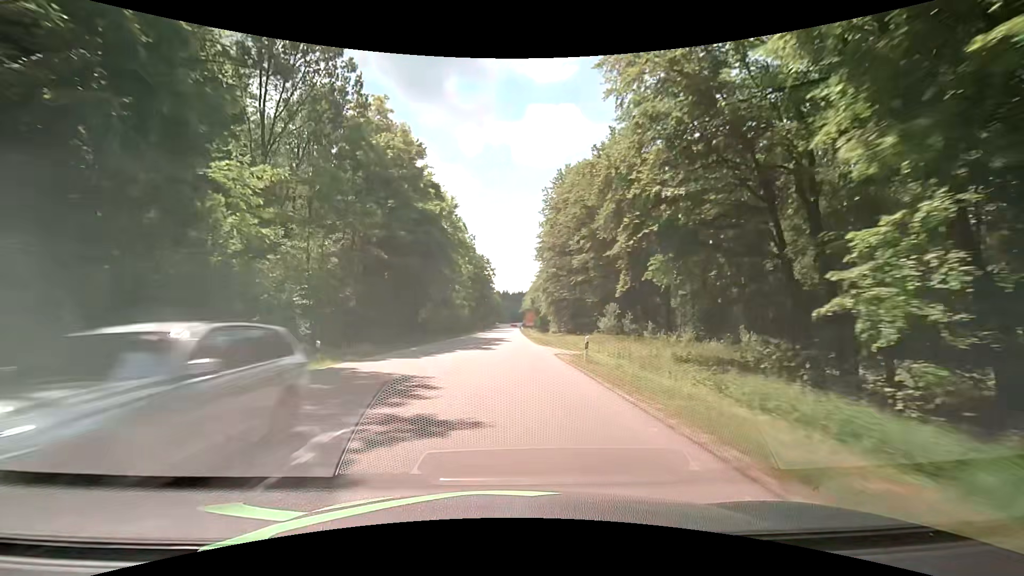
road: secondary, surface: asphalt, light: Day
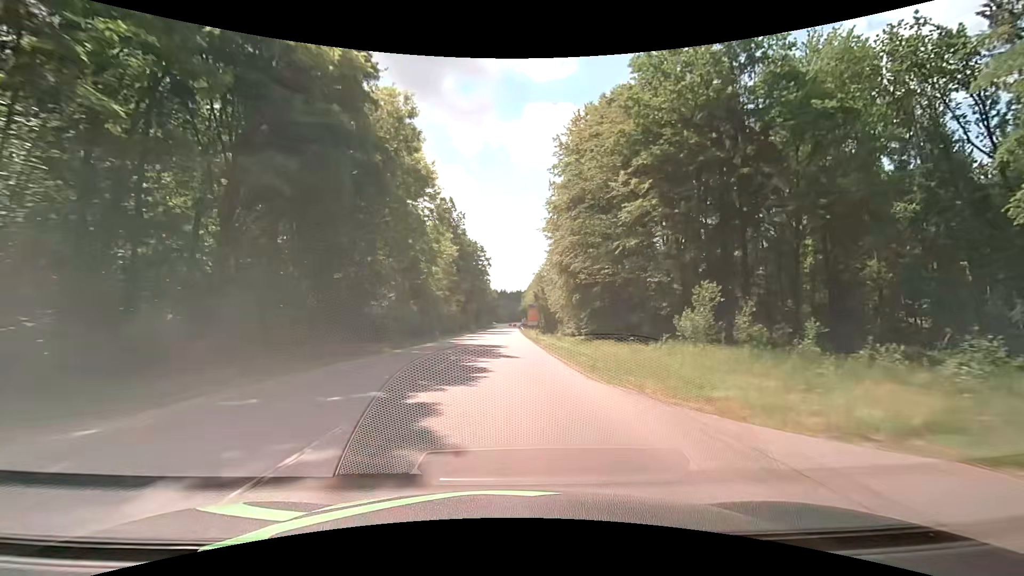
(0.0, +24.1) m; 0°
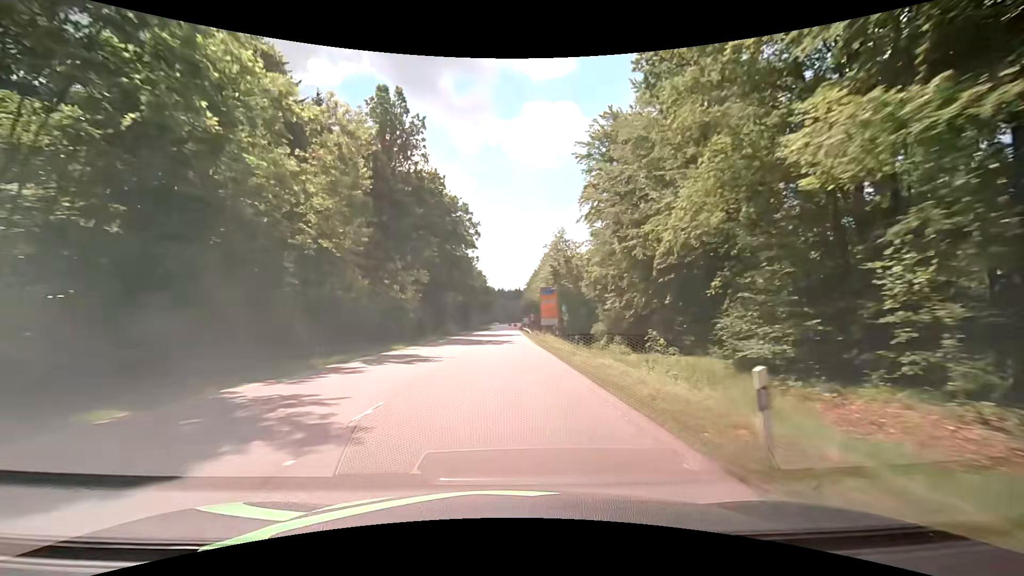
(+0.4, +45.7) m; 0°
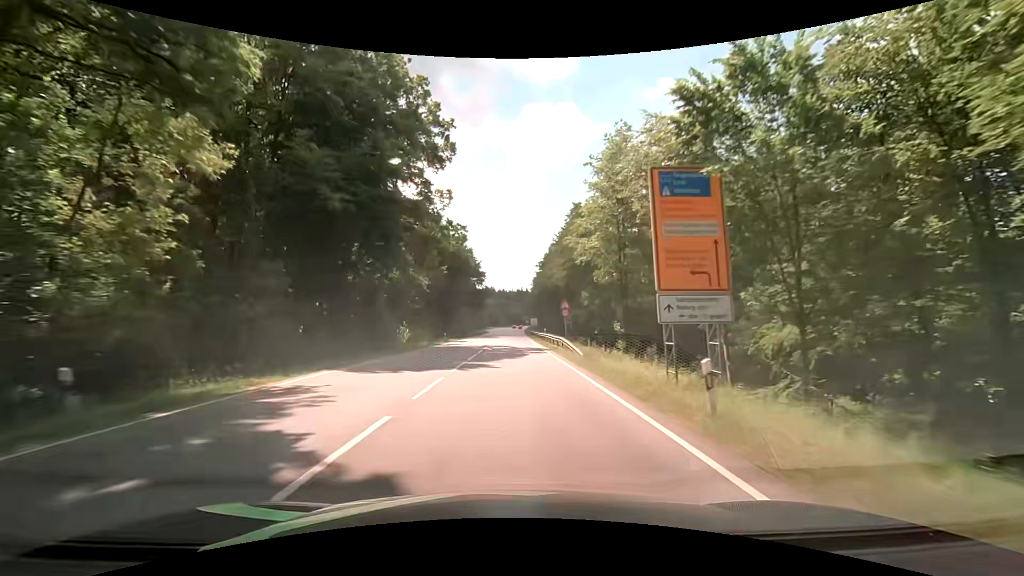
(+0.2, +44.2) m; 0°
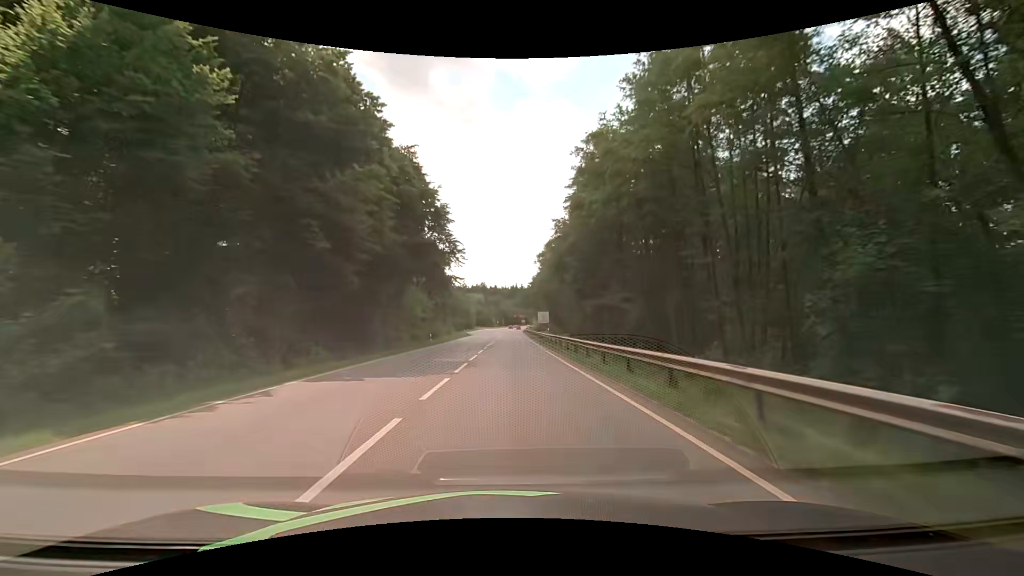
(+0.2, +54.2) m; +1°
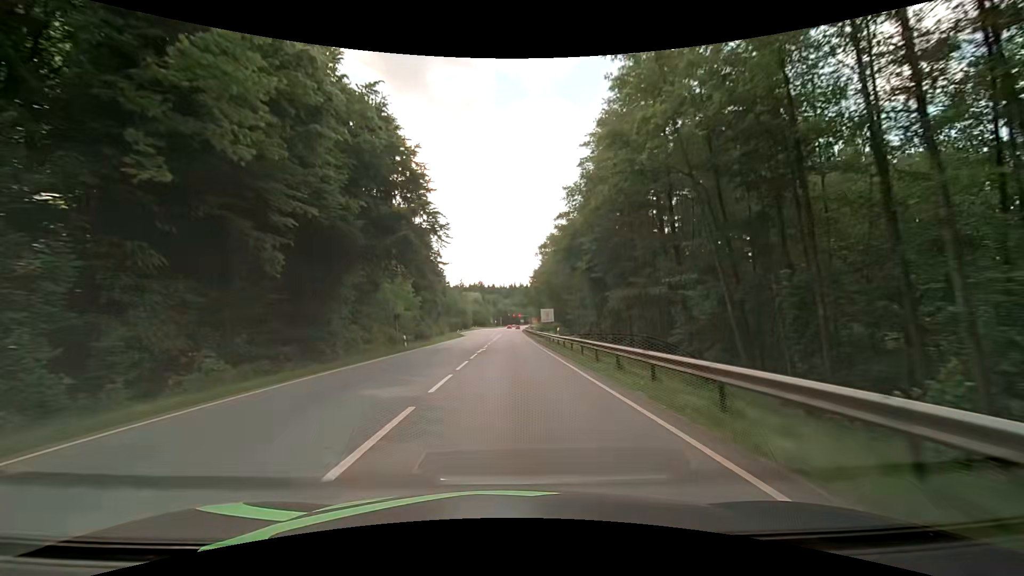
(0.0, +10.8) m; 0°
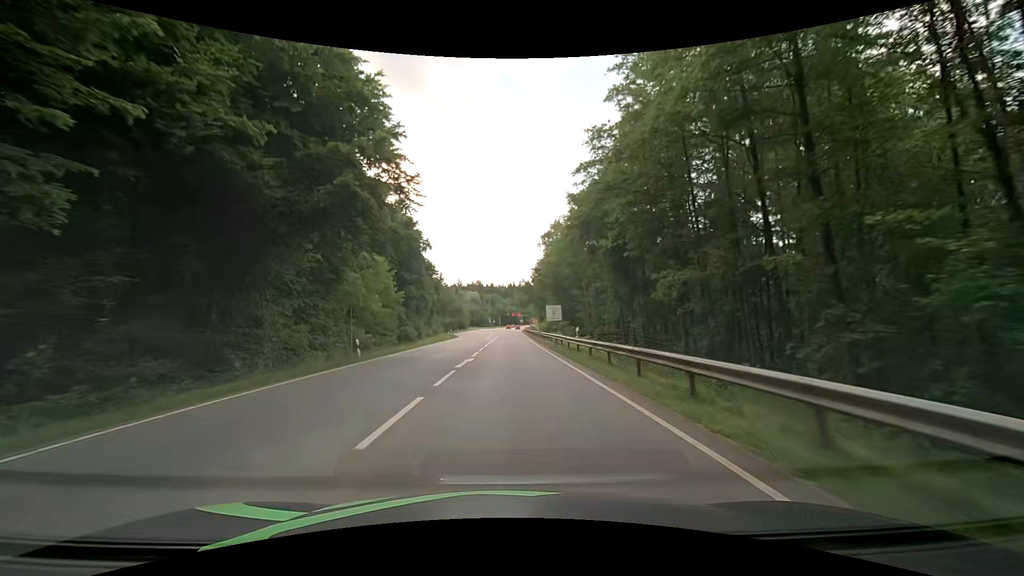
(+0.1, +10.8) m; 0°
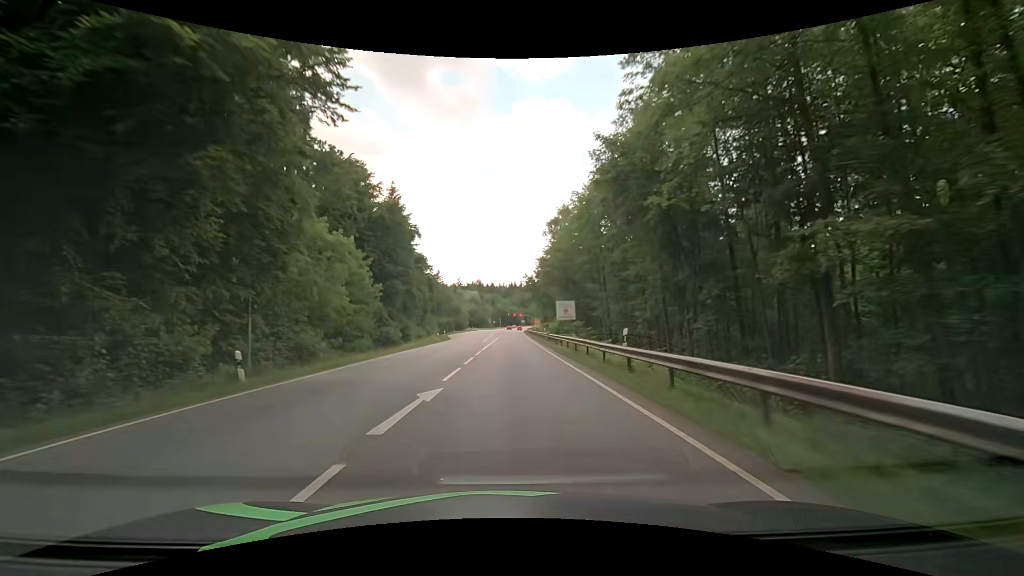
(+0.1, +10.8) m; +1°
(0, +10) (0, +20) (0, +30) (0, +40) (-1, +50) (-1, +60) (-1, +70) (-1, +80) (-2, +90) (-2, +100) m
